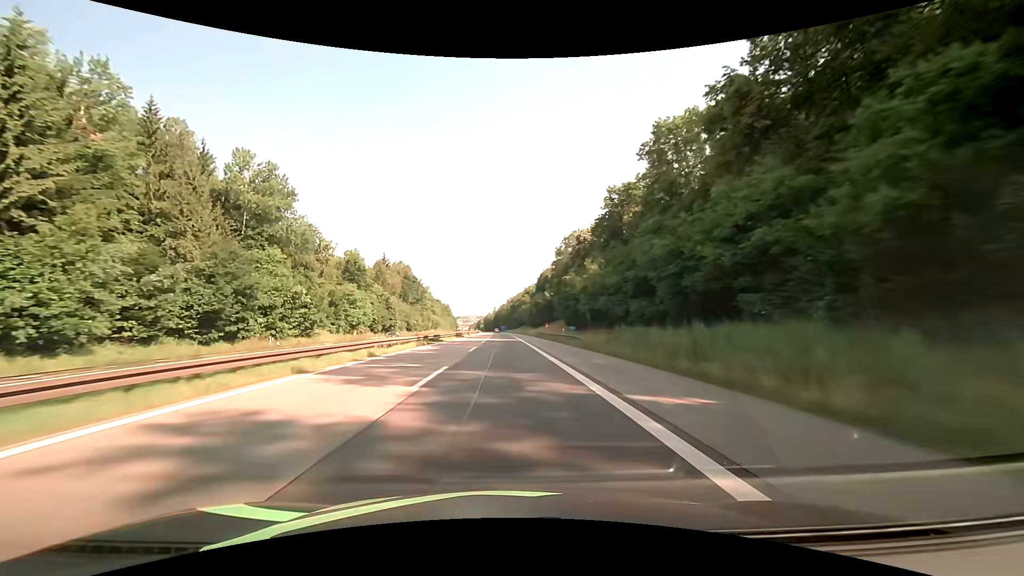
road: motorway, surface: asphalt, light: Day
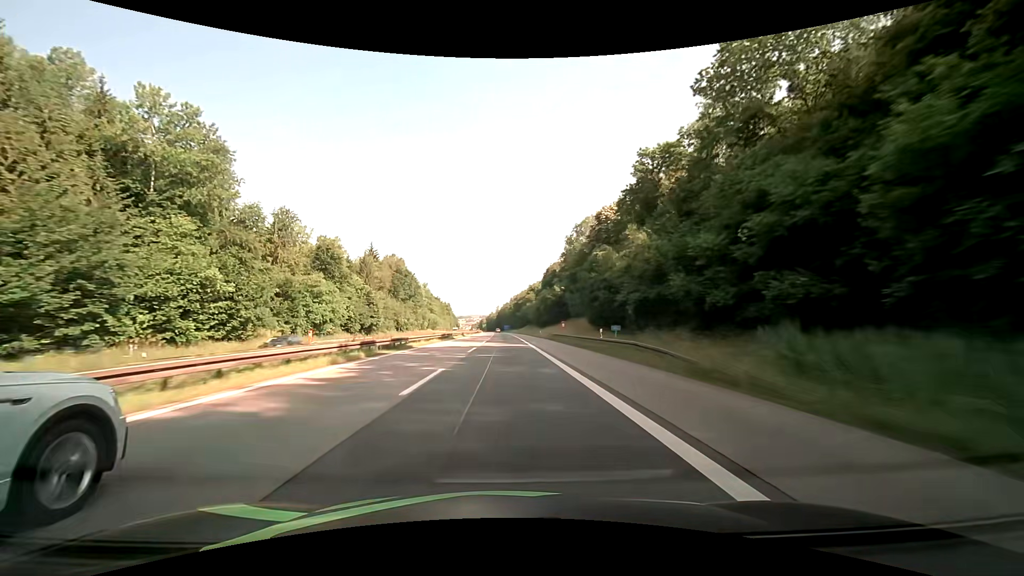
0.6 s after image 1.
(0.0, +19.1) m; 0°
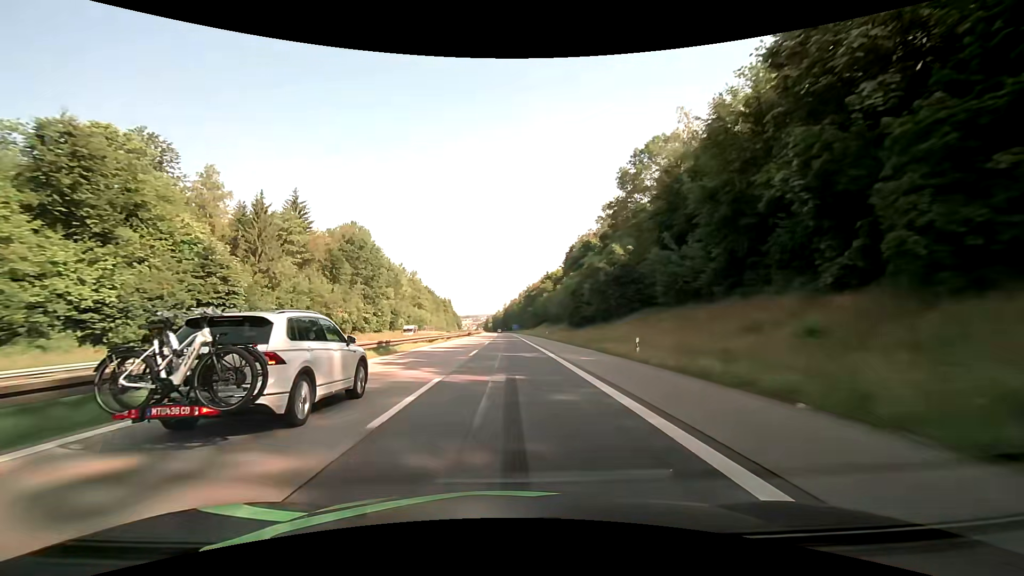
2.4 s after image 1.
(-0.6, +57.3) m; -1°
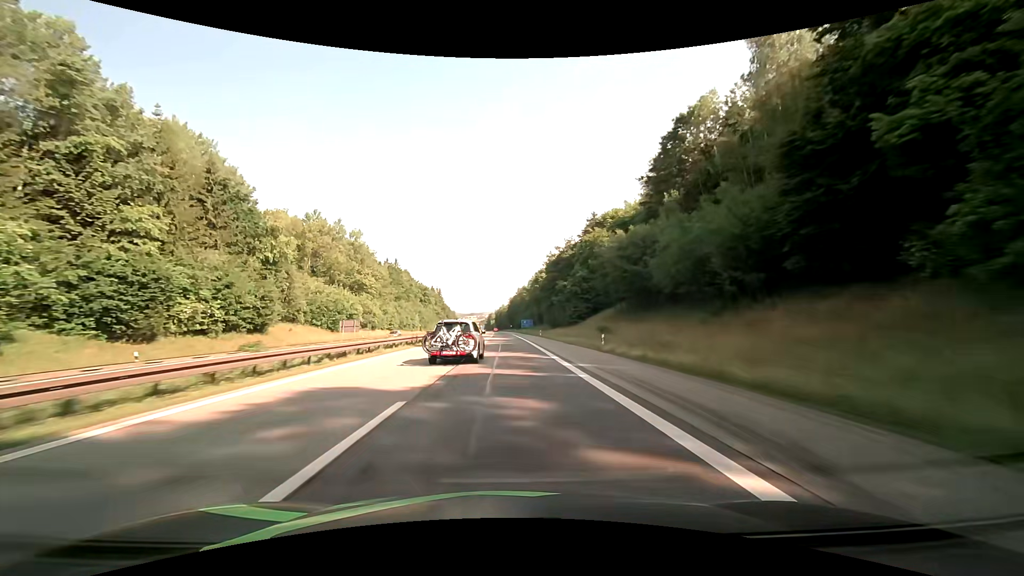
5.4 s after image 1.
(-0.5, +93.8) m; -1°
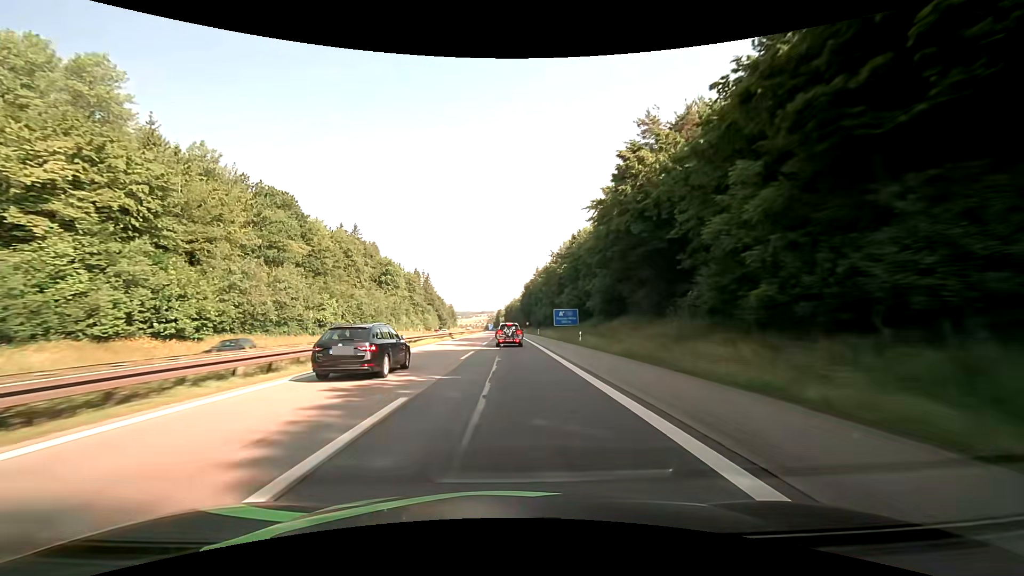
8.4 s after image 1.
(-0.8, +89.3) m; -1°
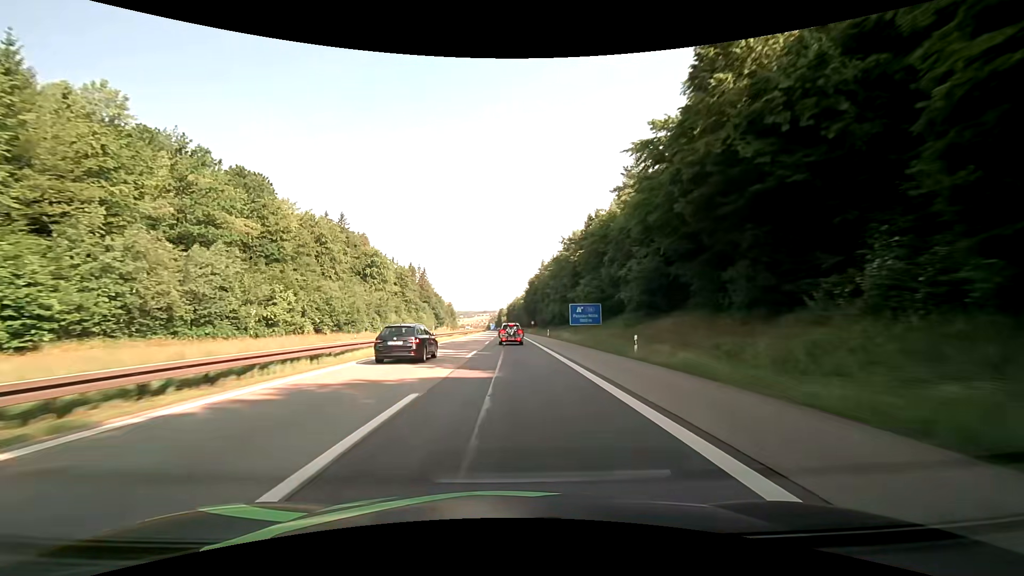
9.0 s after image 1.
(-0.1, +17.4) m; 0°
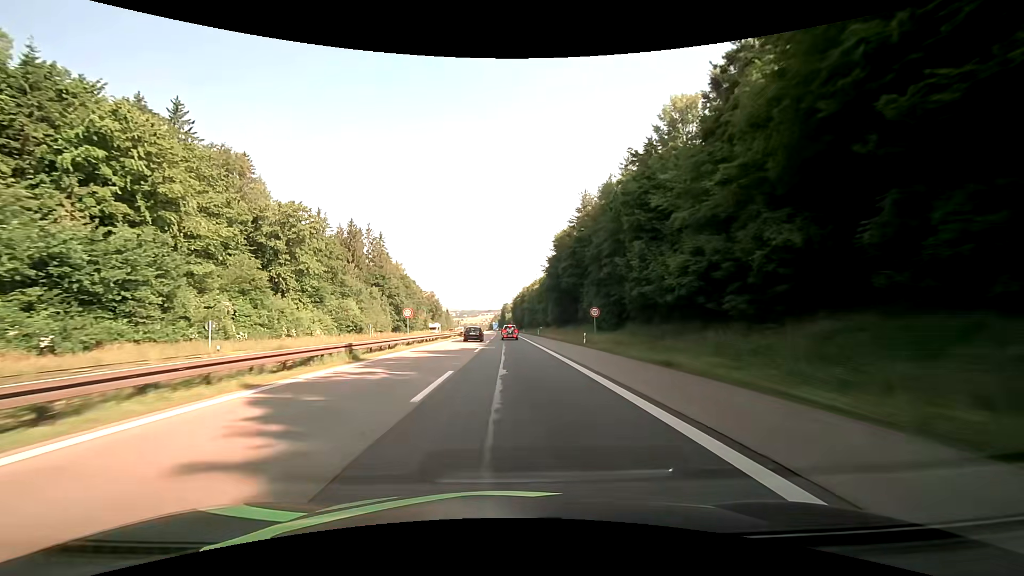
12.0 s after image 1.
(-0.3, +84.4) m; 0°
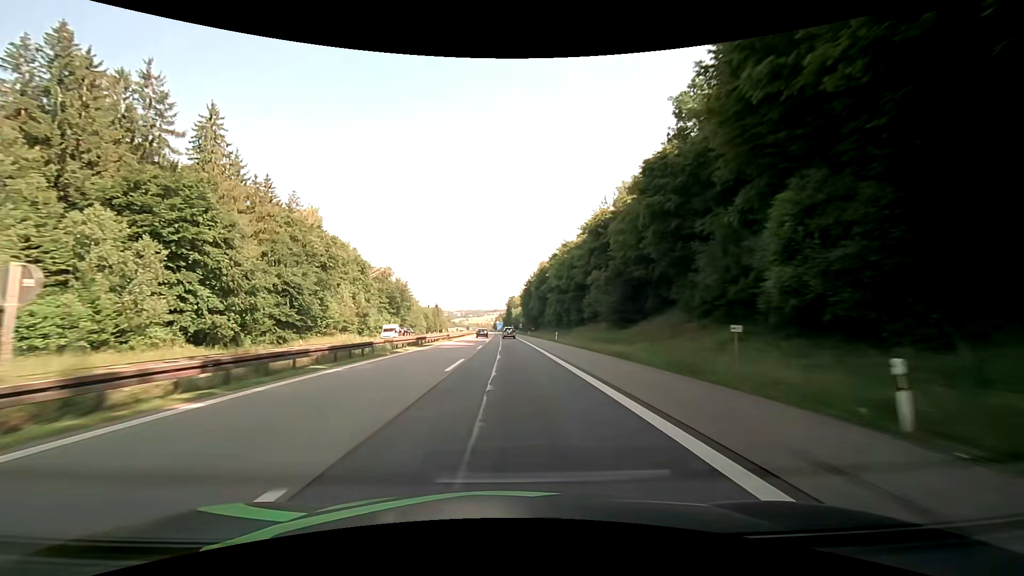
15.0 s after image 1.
(-0.5, +83.1) m; -1°
(0, +10) (0, +20) (0, +30) (0, +40) (0, +50) (0, +60) (0, +70) (0, +80) (-1, +90) (-1, +100) m
